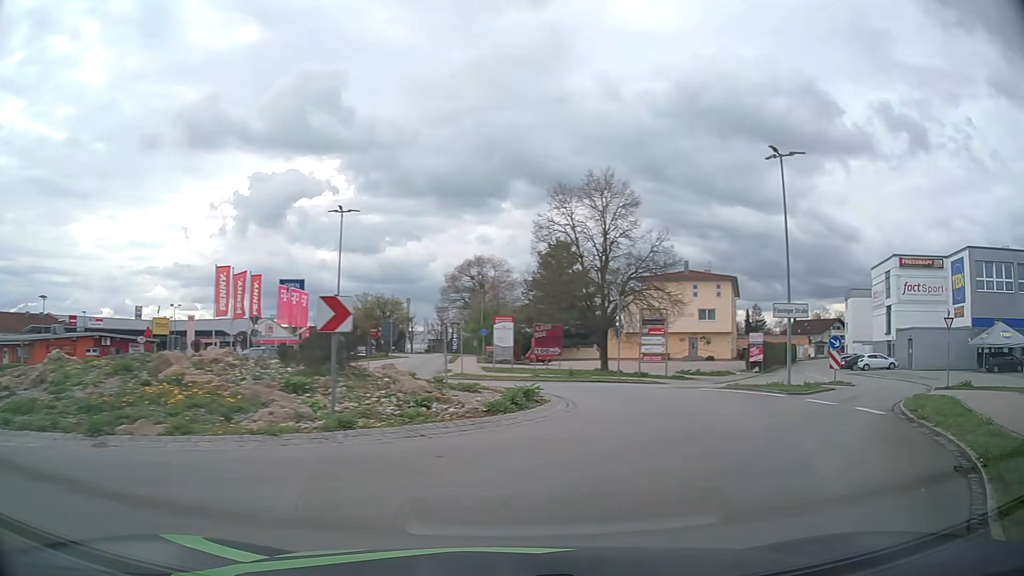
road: tertiary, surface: asphalt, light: Day
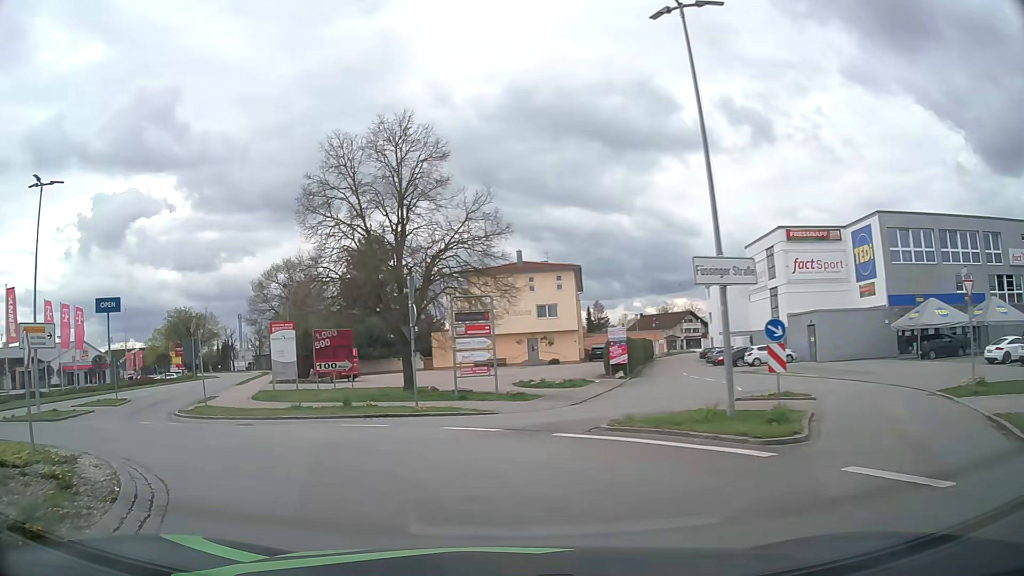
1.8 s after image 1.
(+2.7, +11.3) m; +14°
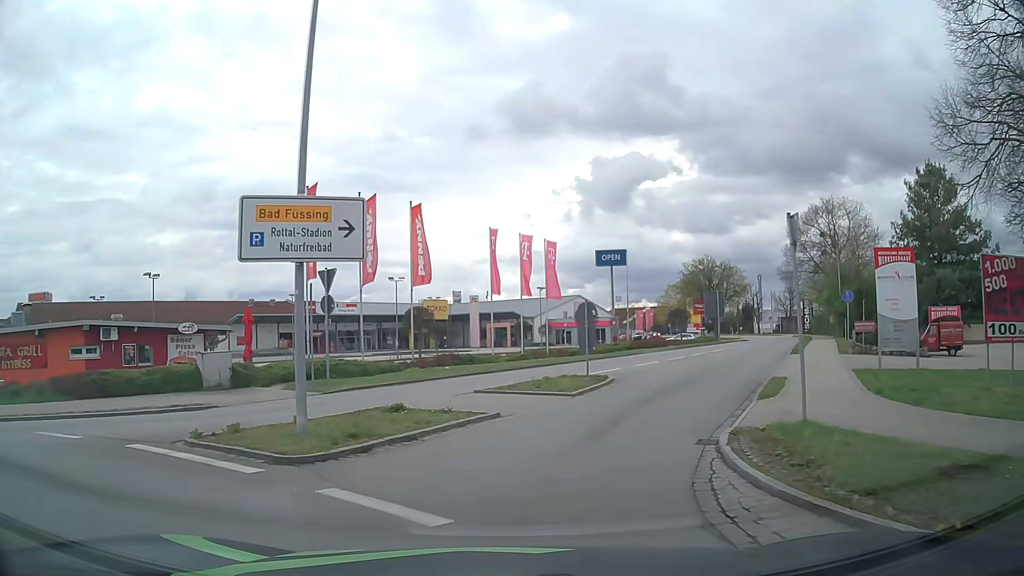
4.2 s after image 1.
(-7.2, +14.6) m; -45°
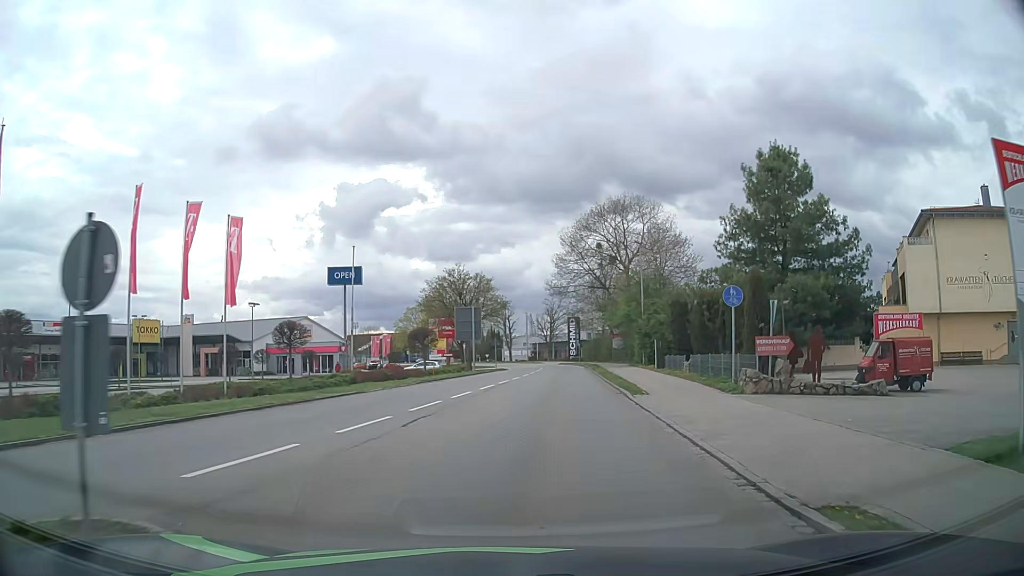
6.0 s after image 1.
(+2.8, +14.6) m; +22°
(0, +10) (+1, +20) (+2, +30) (+3, +40) (+3, +50) (+4, +60) (+4, +70) (+3, +80) (+2, +90) (+1, +100) m
